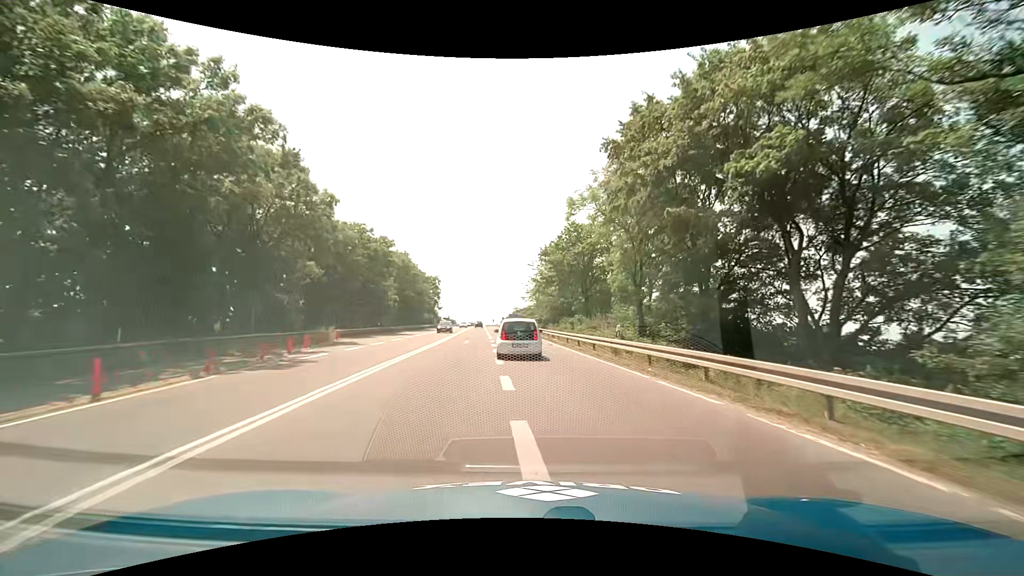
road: secondary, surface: asphalt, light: Day
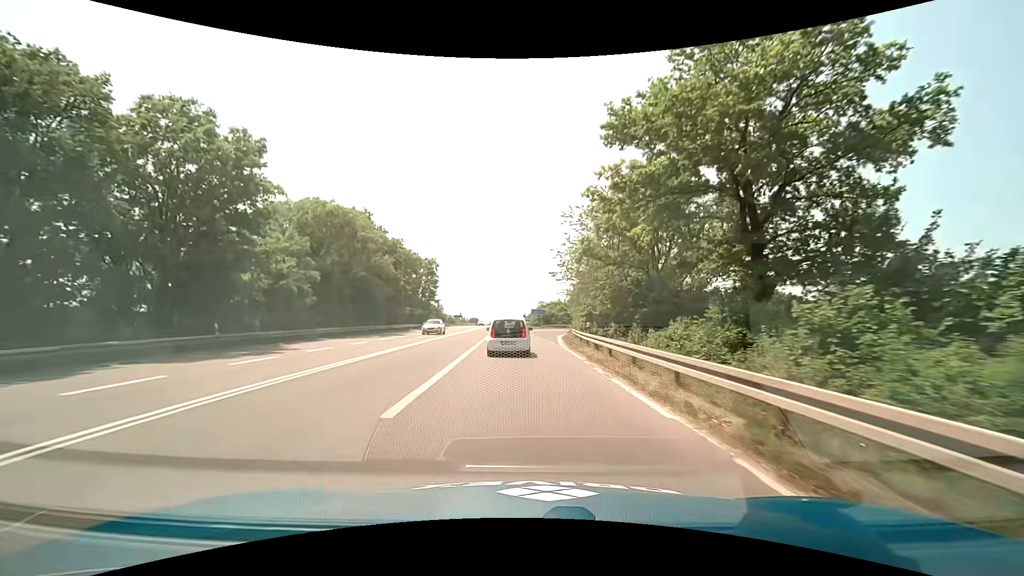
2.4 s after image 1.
(-0.4, +33.5) m; -3°
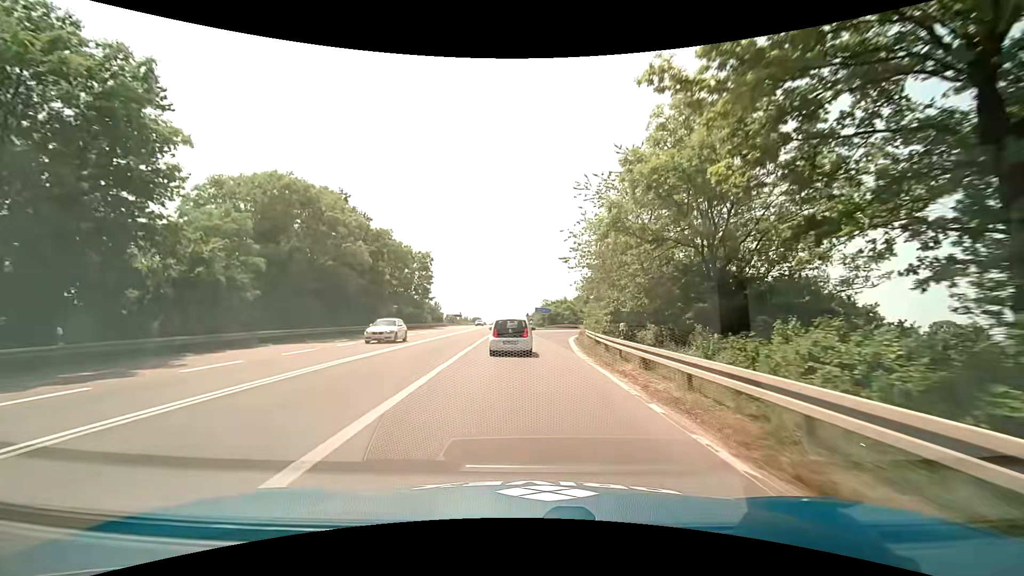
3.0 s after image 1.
(0.0, +8.4) m; -1°
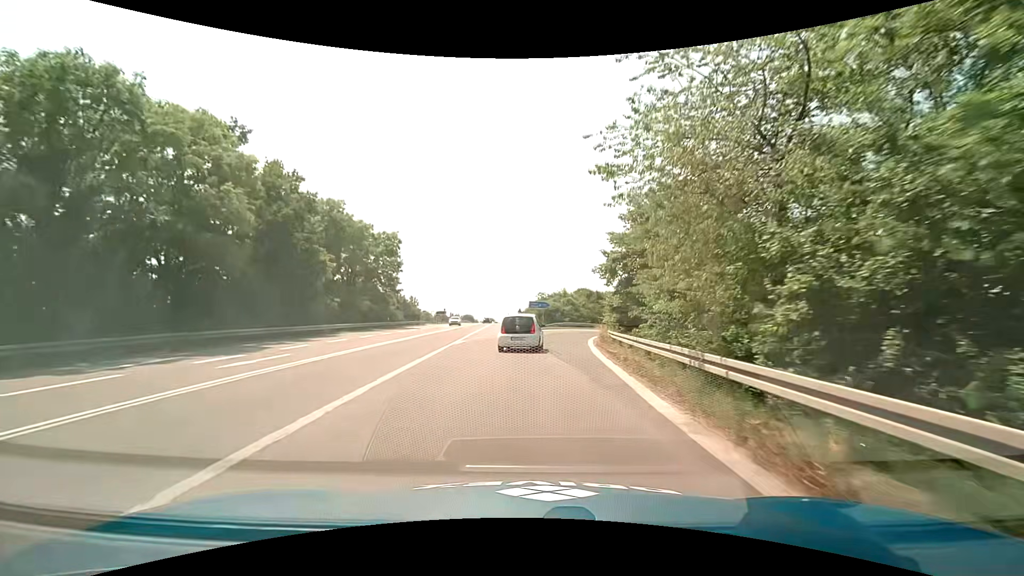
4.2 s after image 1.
(+0.1, +16.3) m; +1°
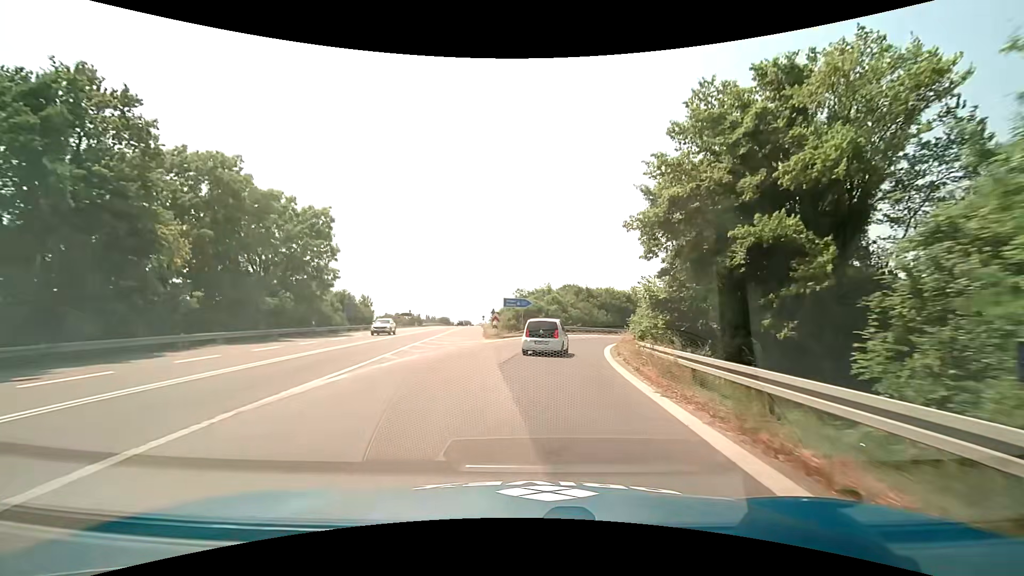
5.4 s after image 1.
(+0.3, +15.8) m; +3°
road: motorway_link
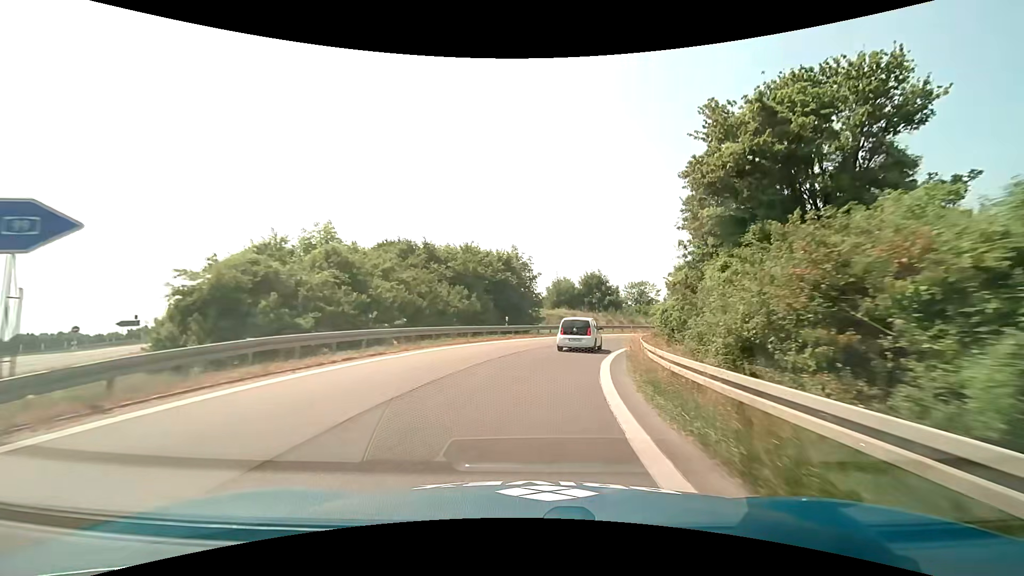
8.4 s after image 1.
(+4.7, +37.8) m; +17°
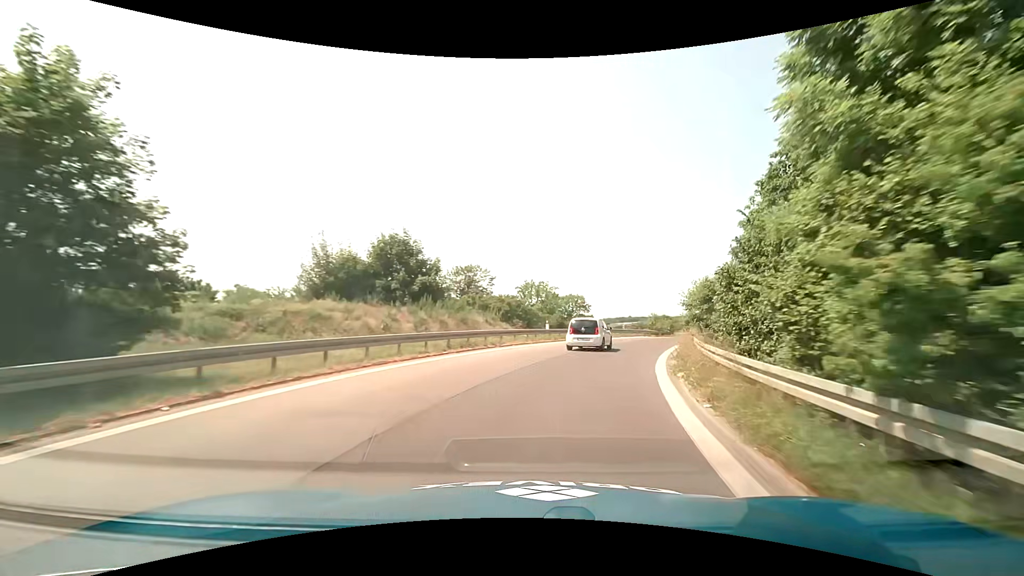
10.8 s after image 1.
(+4.5, +30.1) m; +20°
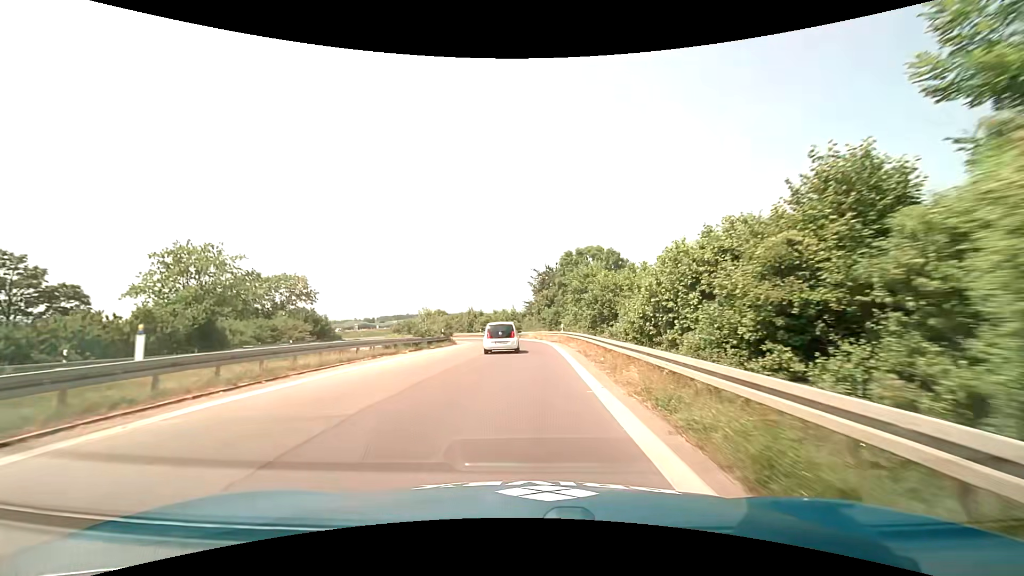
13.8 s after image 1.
(+10.0, +37.1) m; +25°
(0, +10) (0, +20) (0, +30) (-1, +40) (-2, +50) (-5, +60) (-8, +69) (-13, +78) (-18, +86) (-25, +94) m
